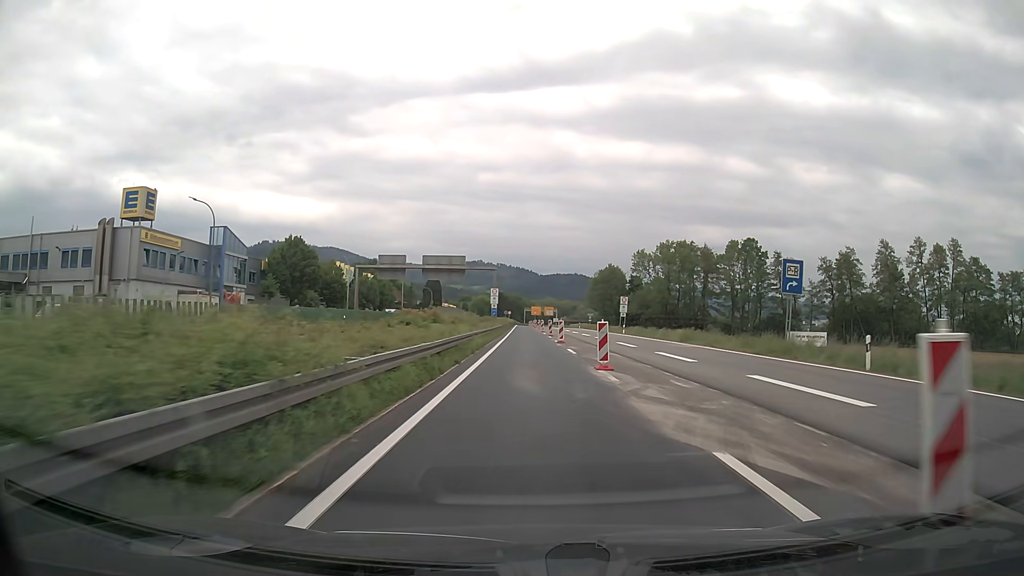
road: trunk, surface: asphalt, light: Day
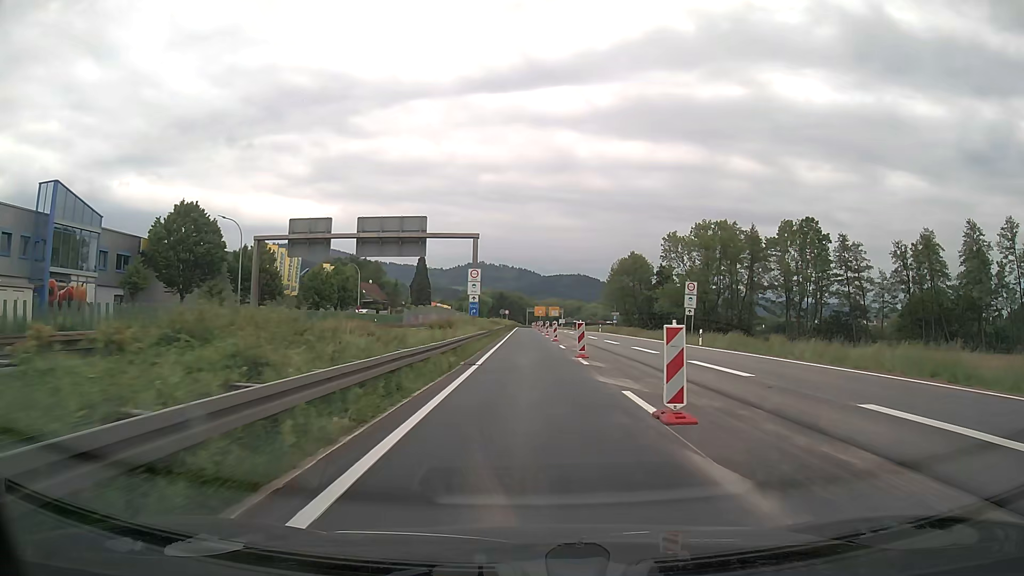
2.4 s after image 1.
(-0.1, +30.0) m; 0°
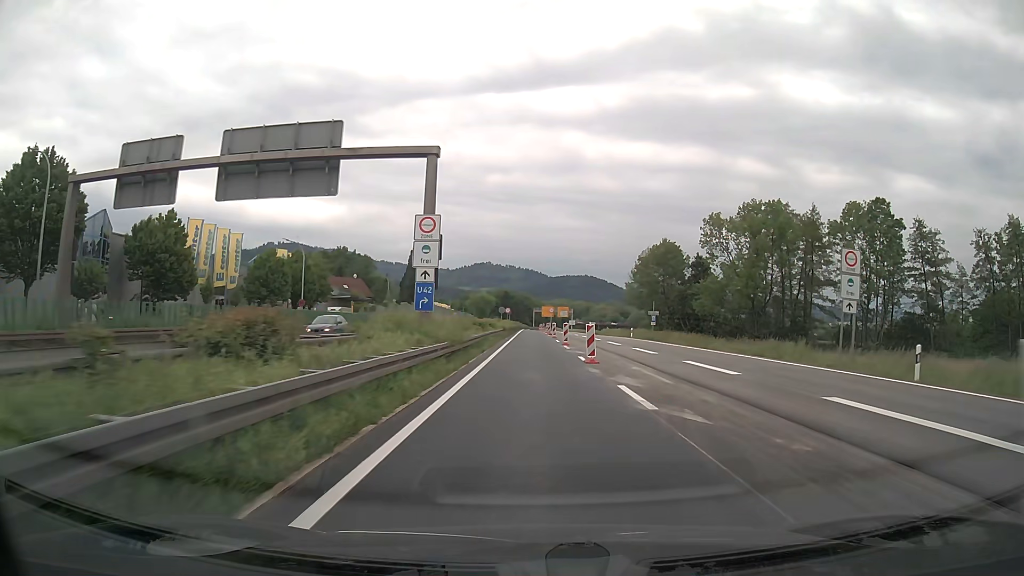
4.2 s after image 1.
(-0.1, +22.5) m; 0°
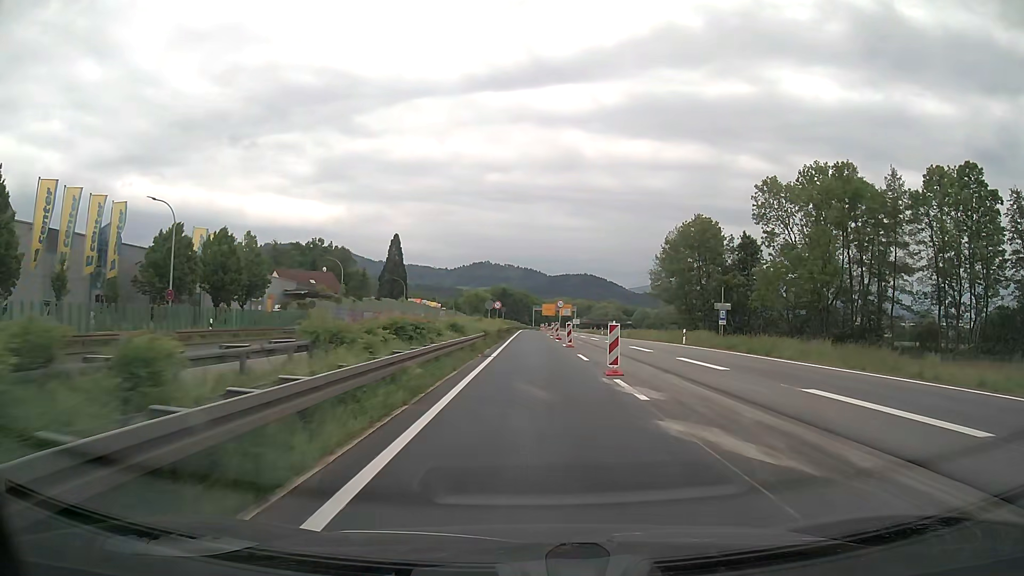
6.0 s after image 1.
(0.0, +22.9) m; 0°
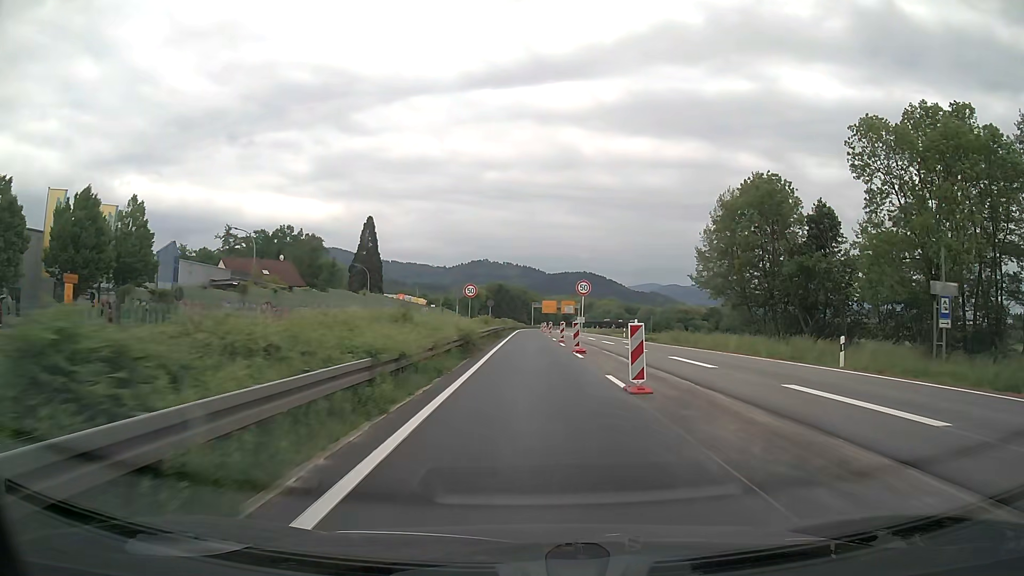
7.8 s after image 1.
(-0.1, +23.1) m; 0°
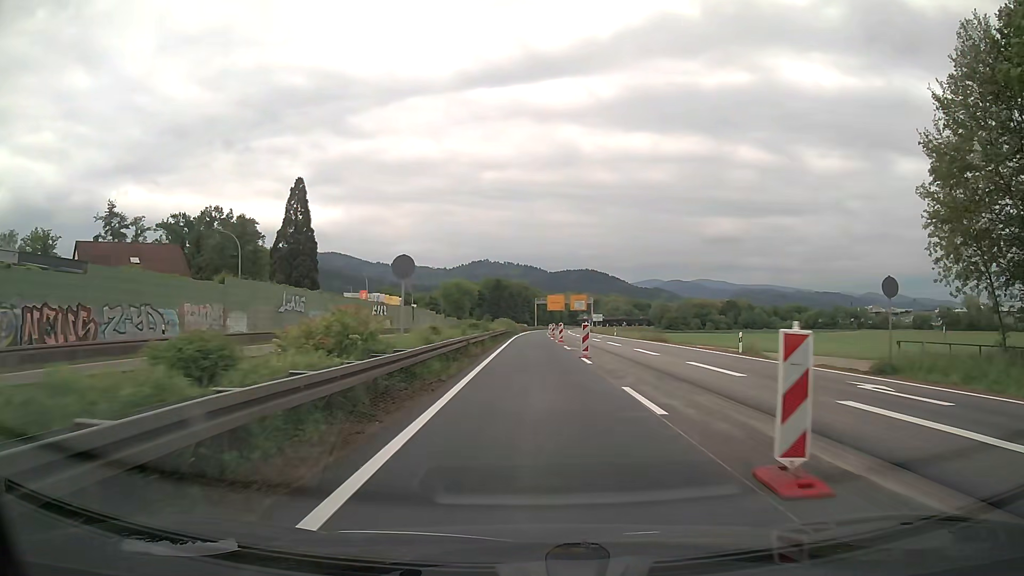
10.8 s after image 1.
(0.0, +38.6) m; 0°
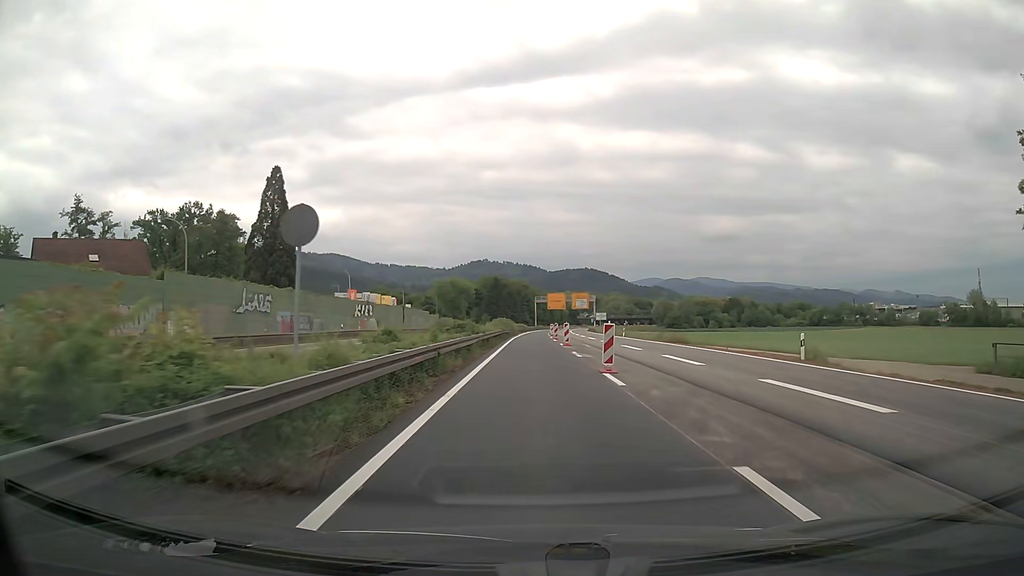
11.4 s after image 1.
(0.0, +7.7) m; 0°
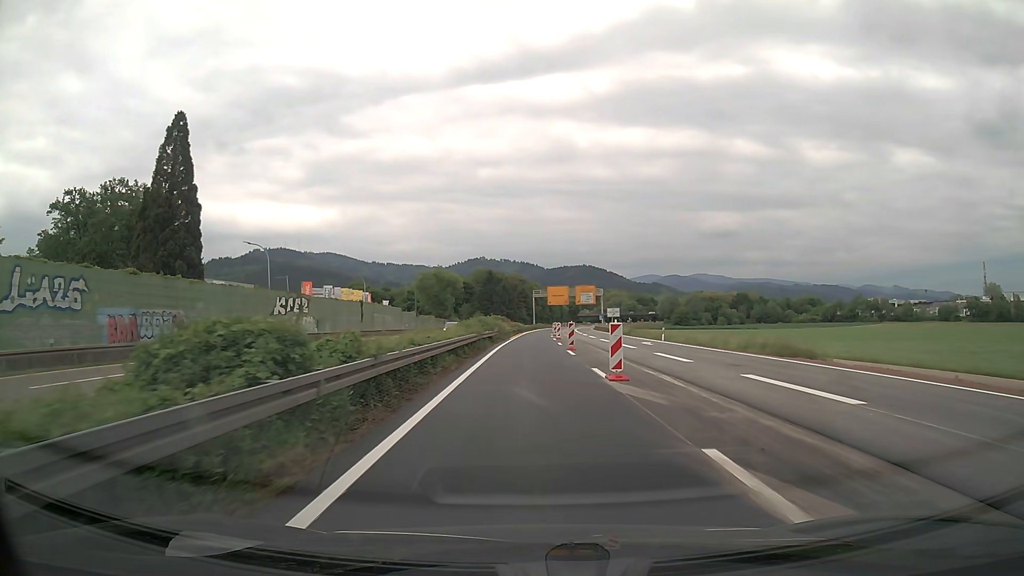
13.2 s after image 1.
(0.0, +23.2) m; 0°
